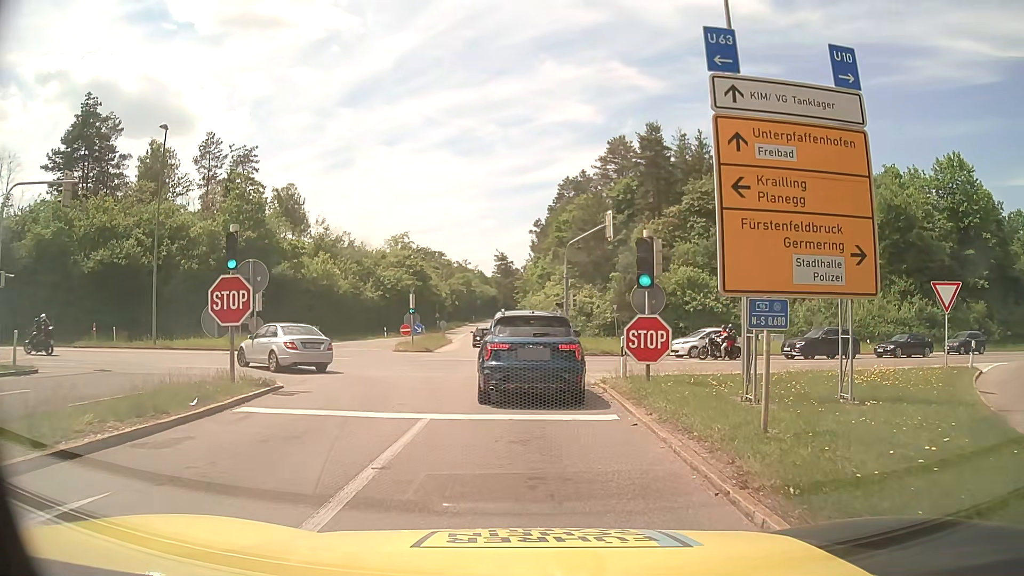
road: motorway_link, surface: asphalt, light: Day
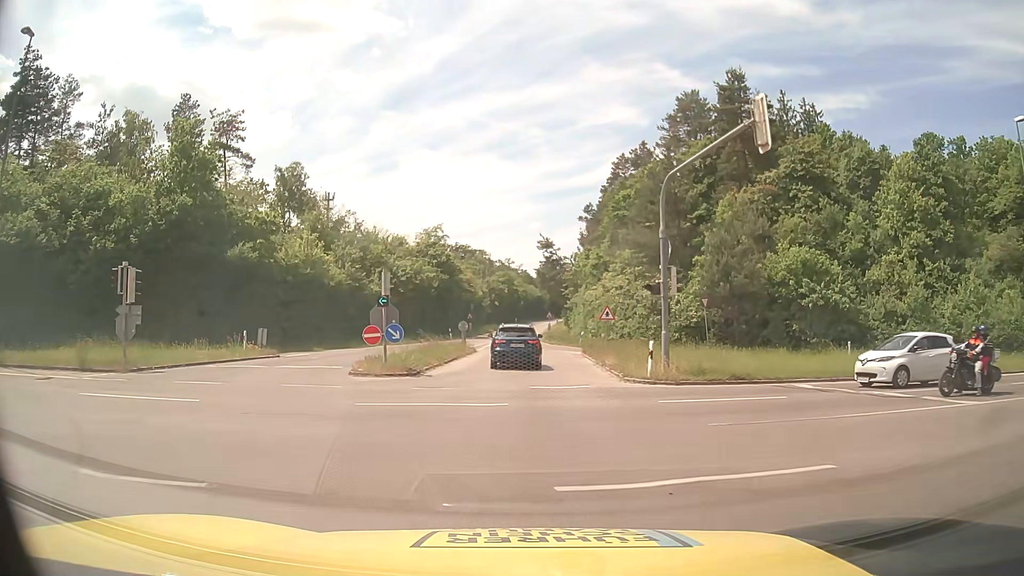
(-0.3, +17.4) m; -4°
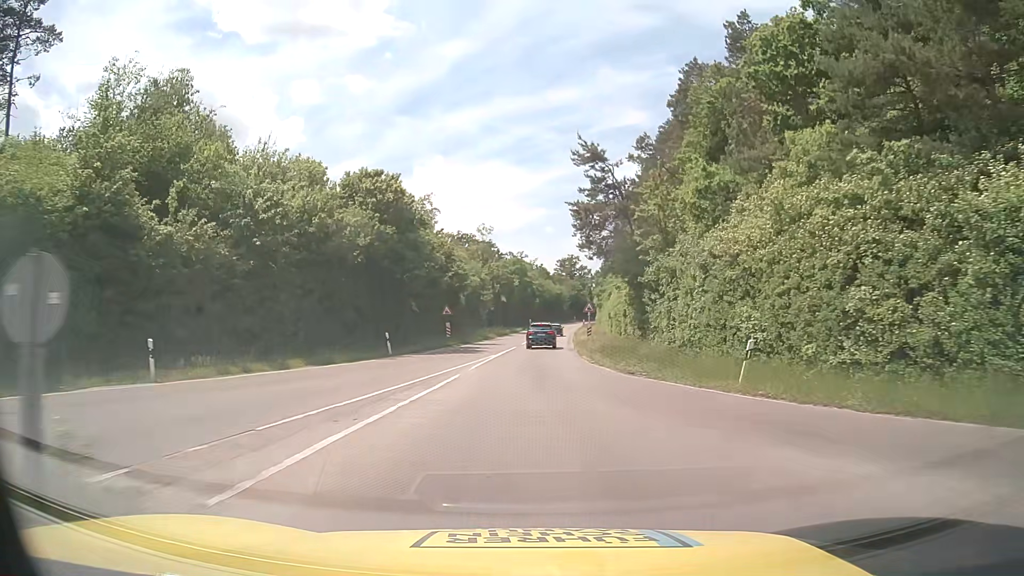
(-0.4, +37.5) m; -1°
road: tertiary
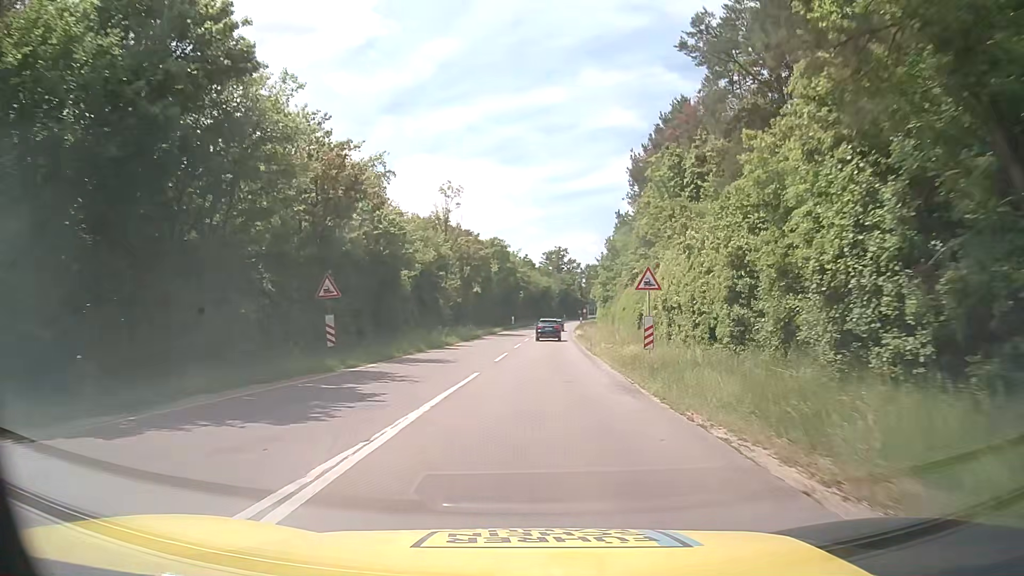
(0.0, +26.2) m; +1°
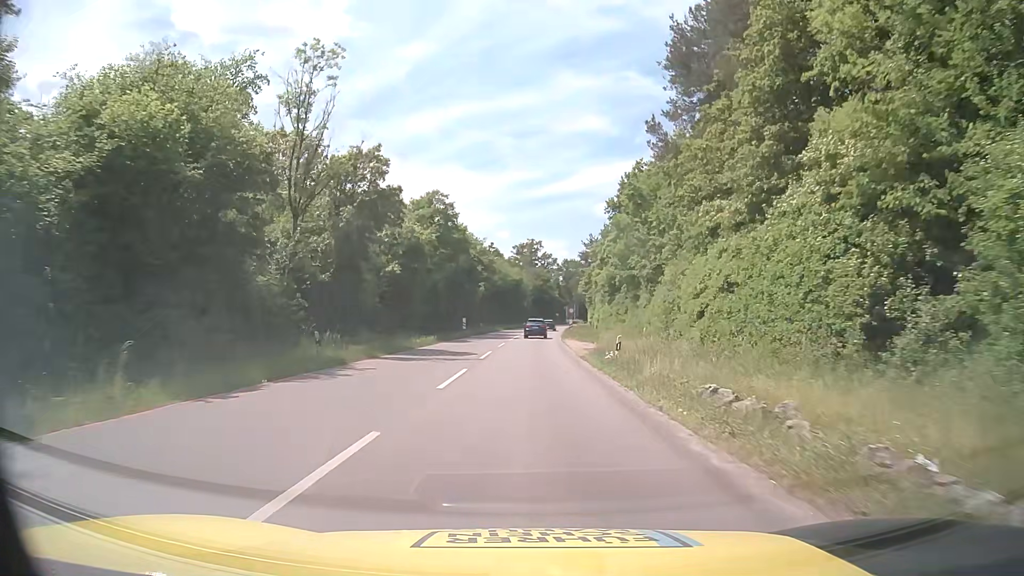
(+1.2, +34.6) m; +3°
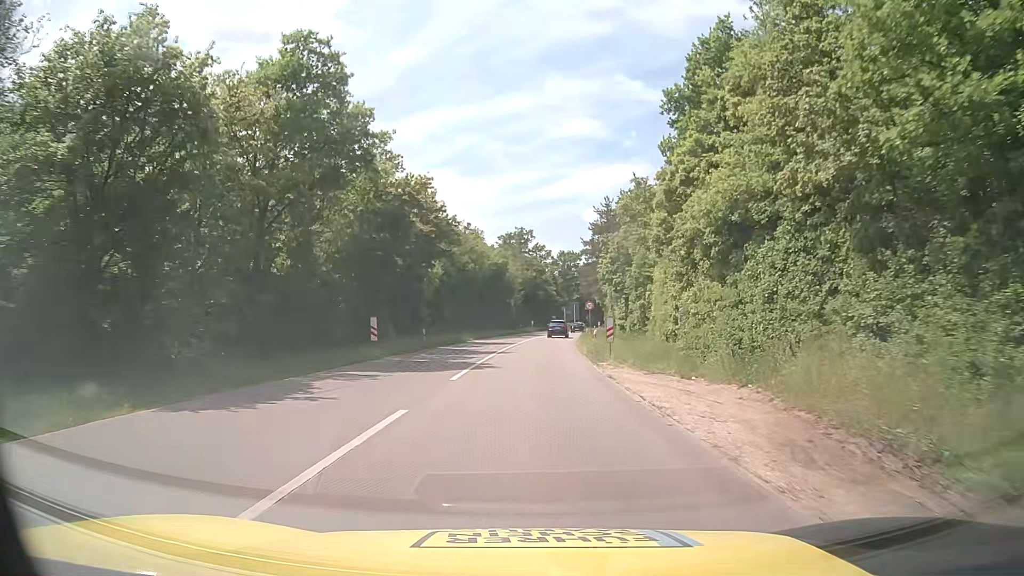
(+0.1, +34.0) m; +1°
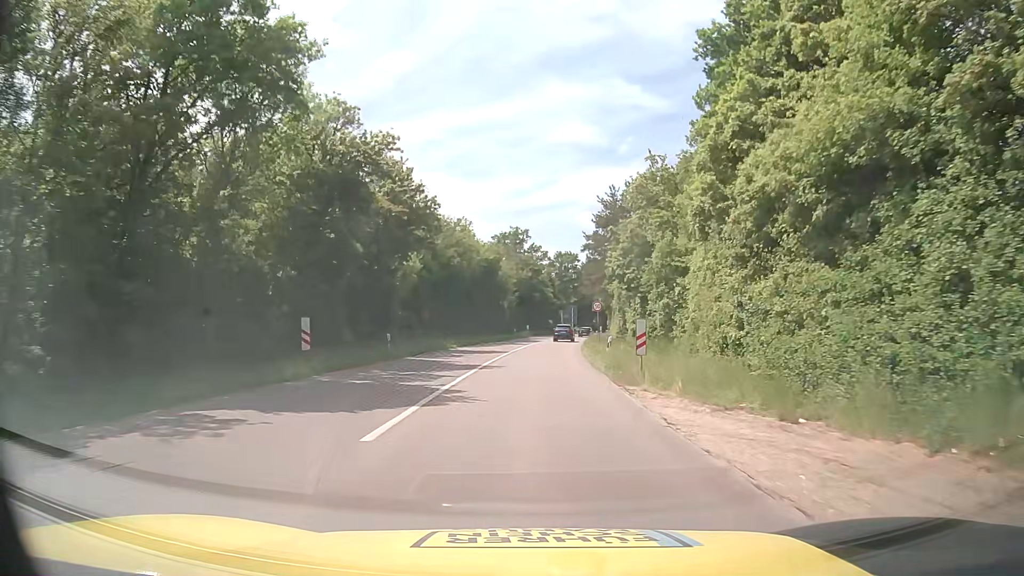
(0.0, +8.4) m; 0°
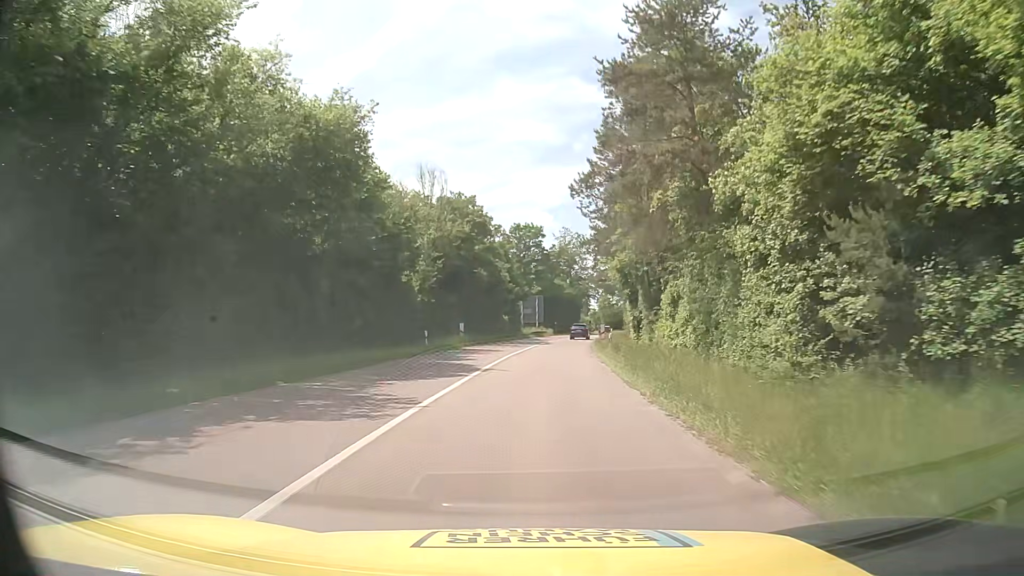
(+1.5, +42.1) m; +4°
(0, +10) (0, +20) (+1, +30) (+2, +40) (+3, +50) (+4, +60) (+5, +70) (+7, +80) (+9, +89) (+10, +99) m
